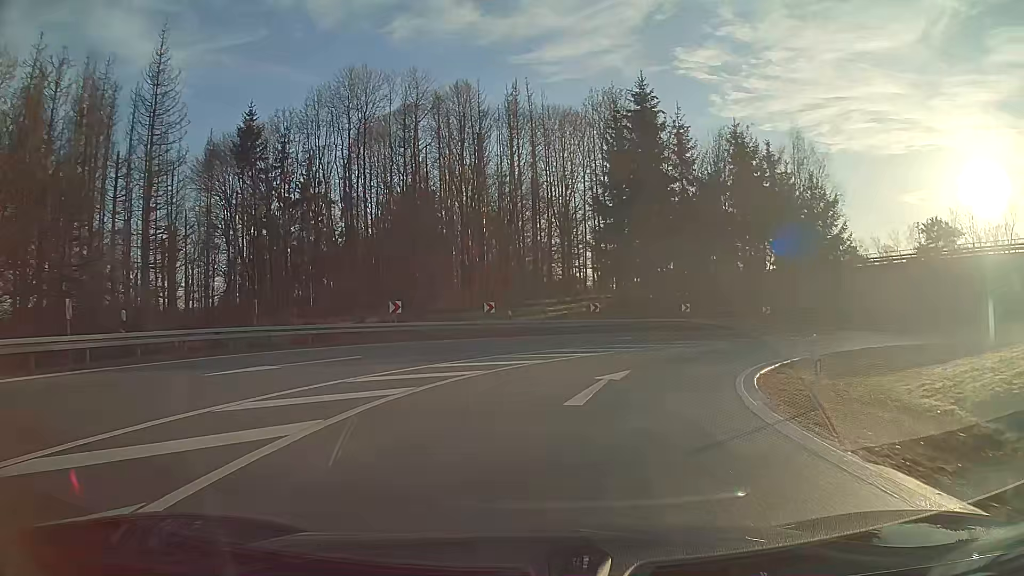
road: motorway_link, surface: asphalt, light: Day
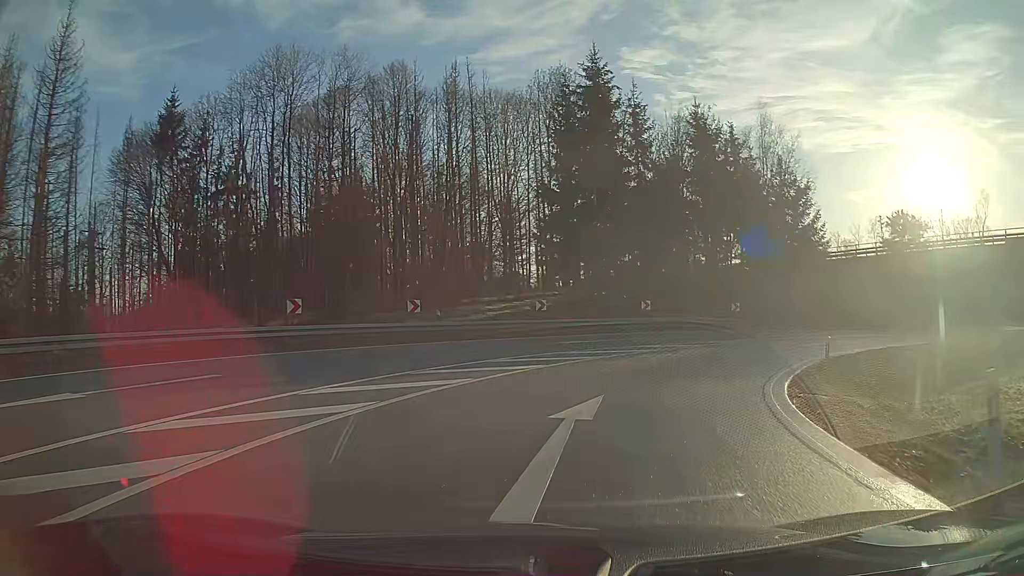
(+0.2, +6.0) m; +5°
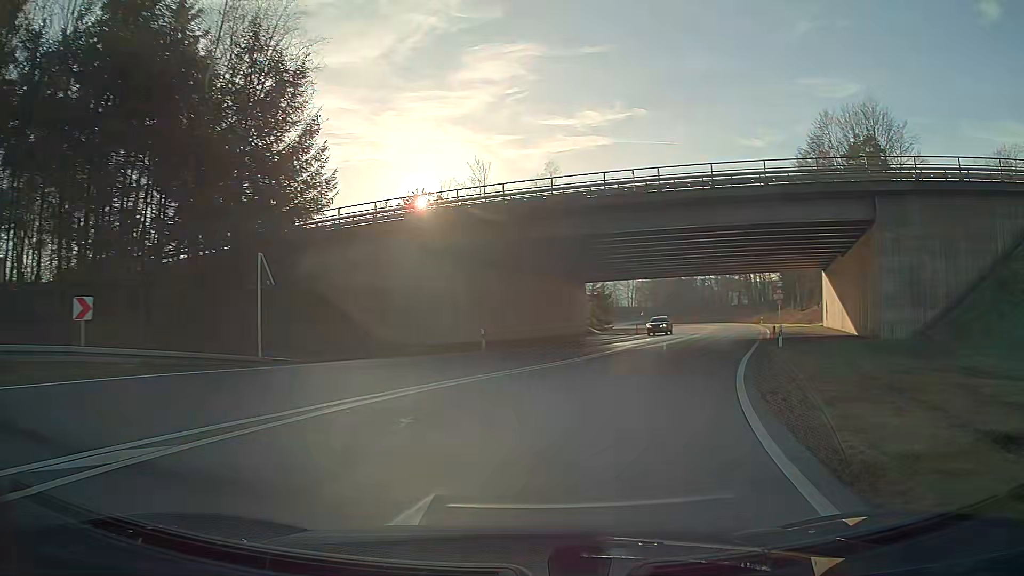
(+10.9, +26.8) m; +45°
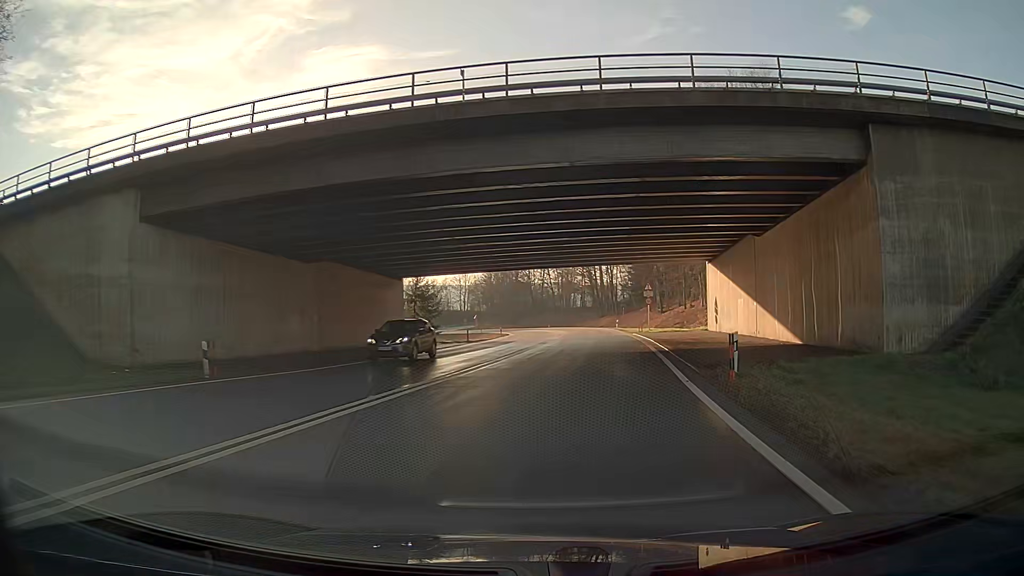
(+1.6, +13.3) m; +12°
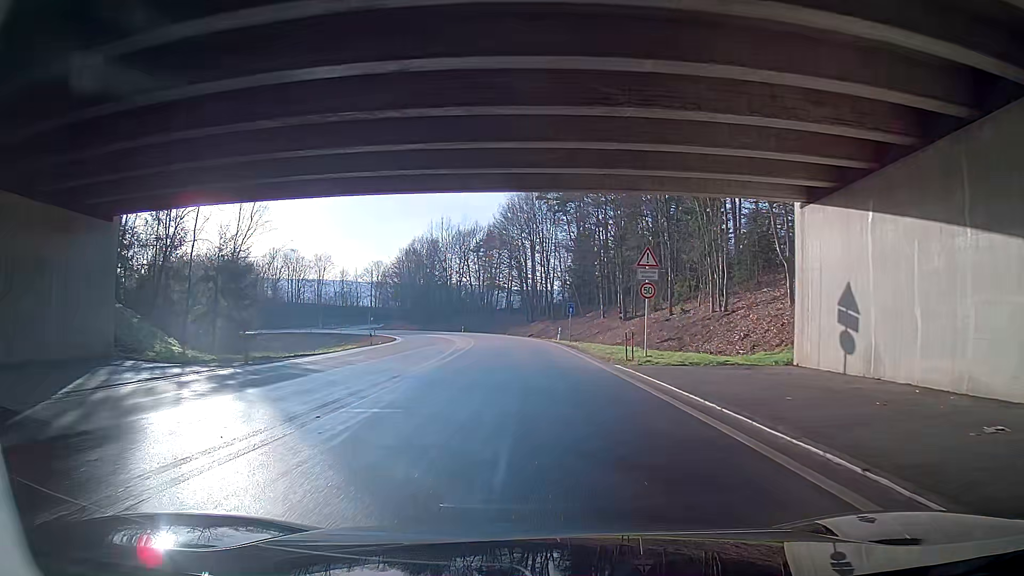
(+2.1, +29.7) m; +8°
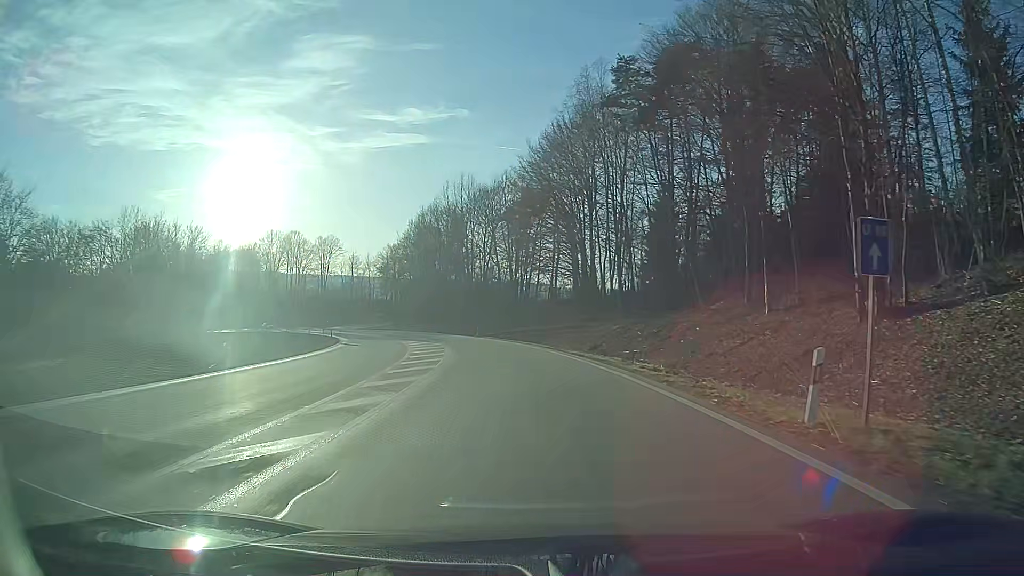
(-3.0, +39.0) m; -7°
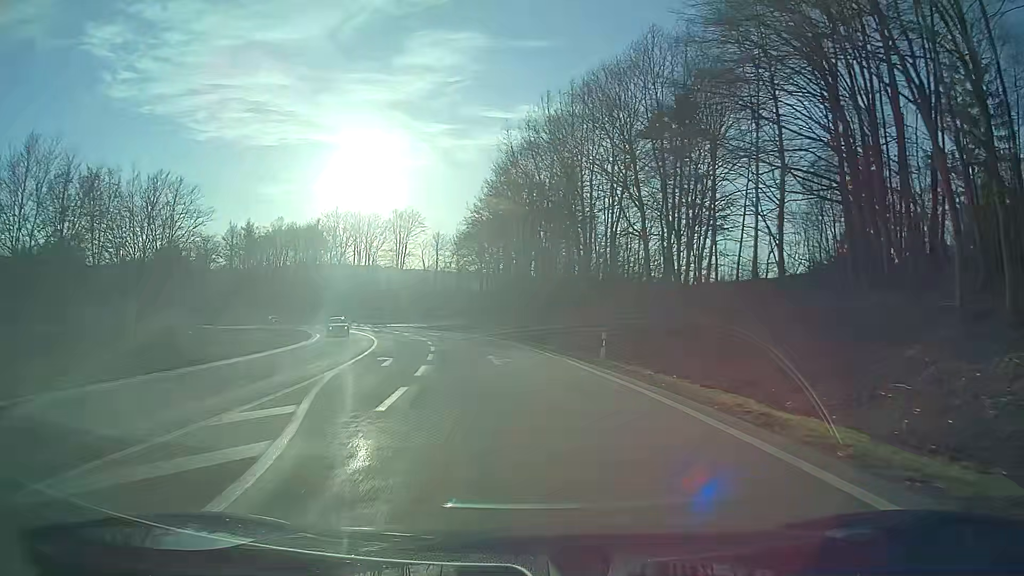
(-3.3, +40.1) m; -10°
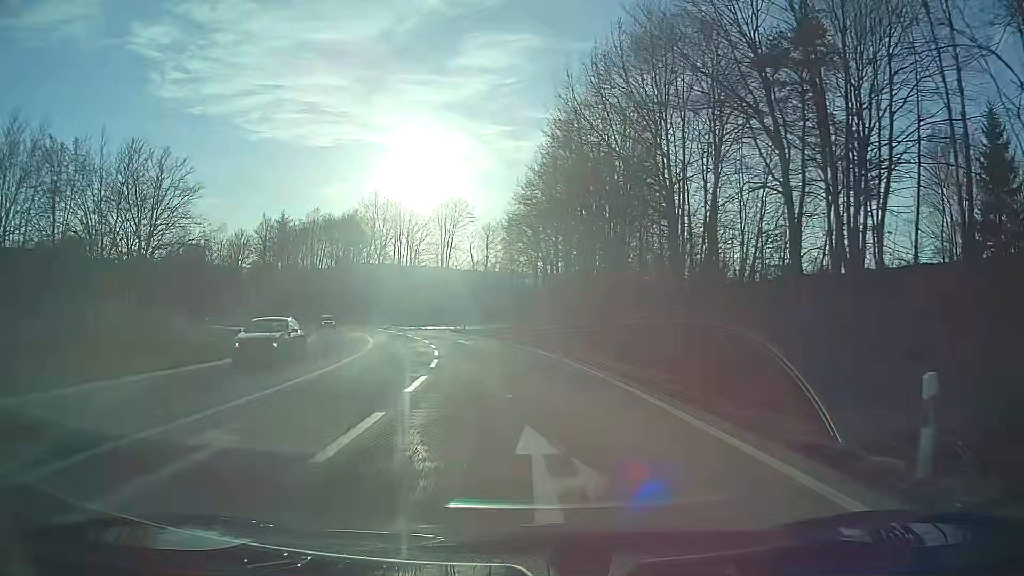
(-0.6, +15.7) m; -5°
